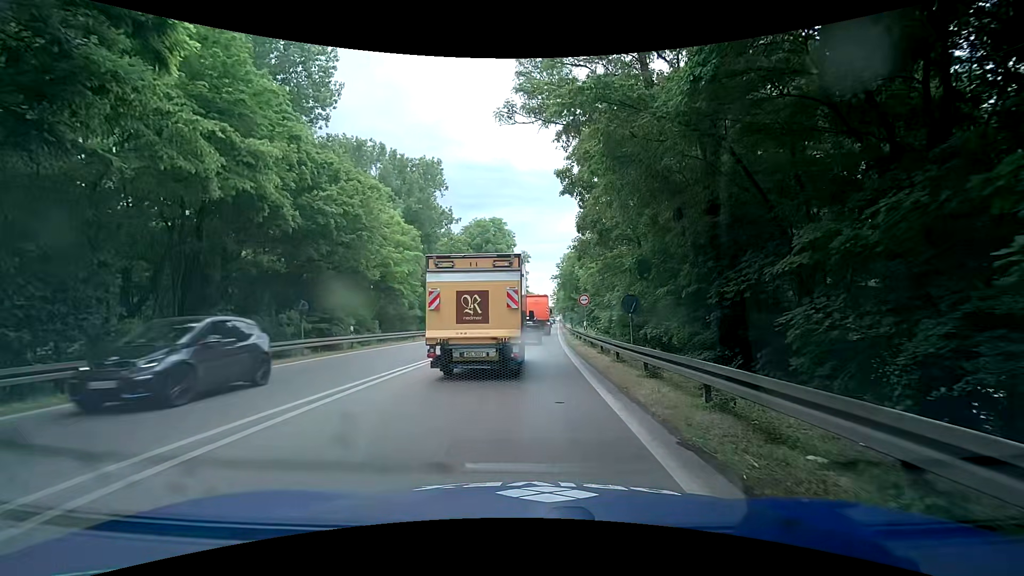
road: trunk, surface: asphalt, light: Day
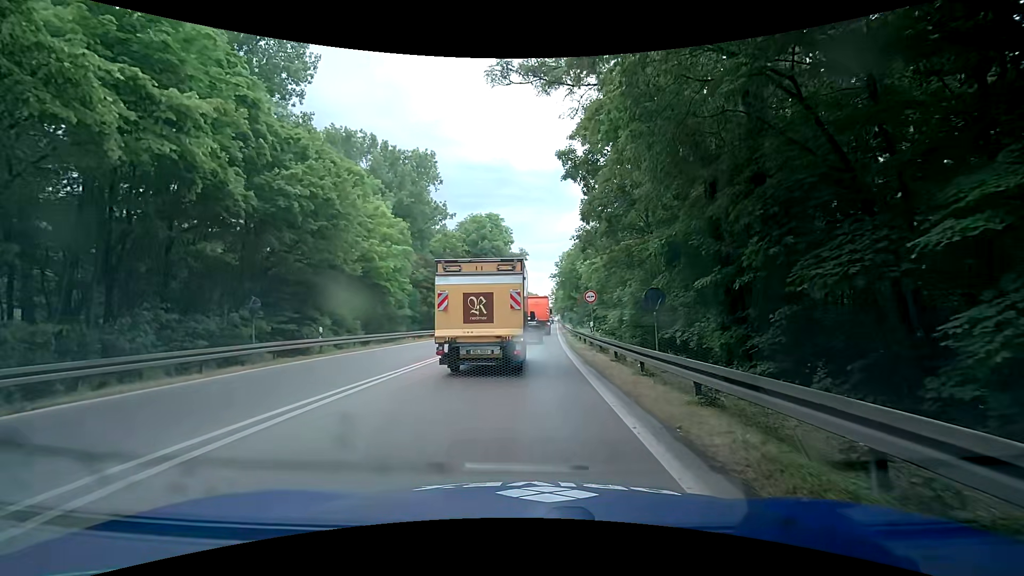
(0.0, +3.7) m; +1°
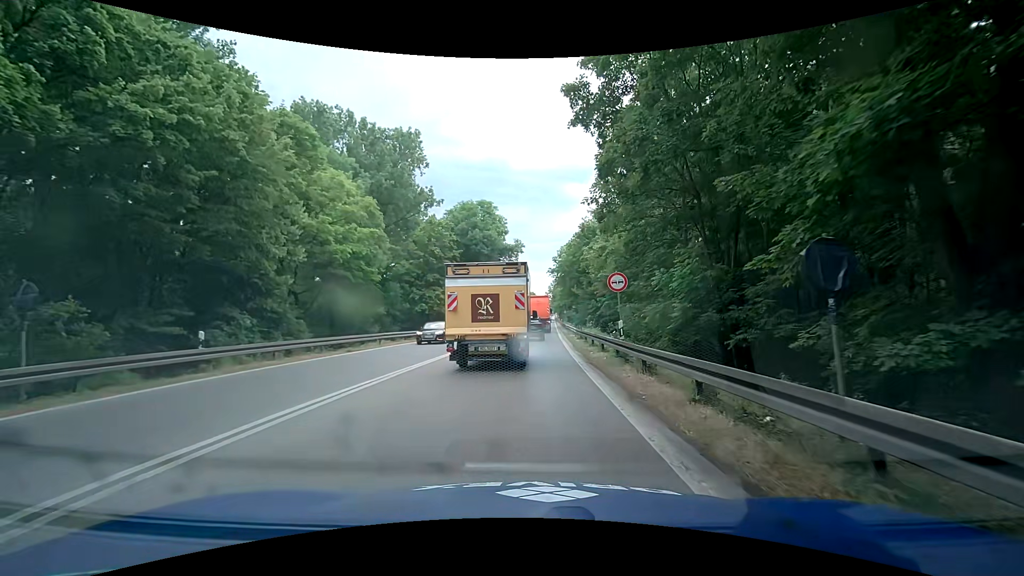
(-0.1, +8.2) m; 0°
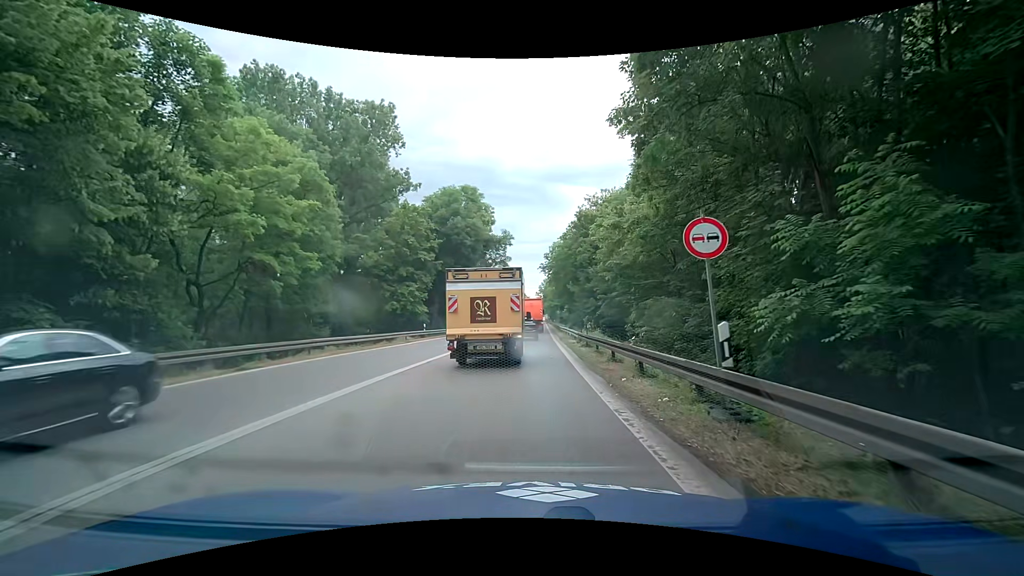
(+0.2, +8.5) m; +2°
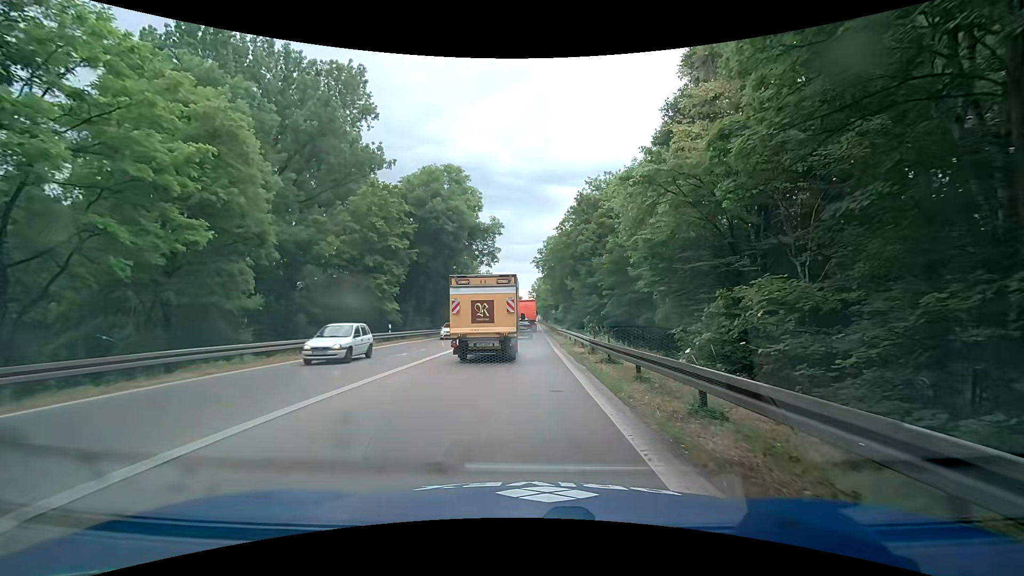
(0.0, +8.6) m; -1°
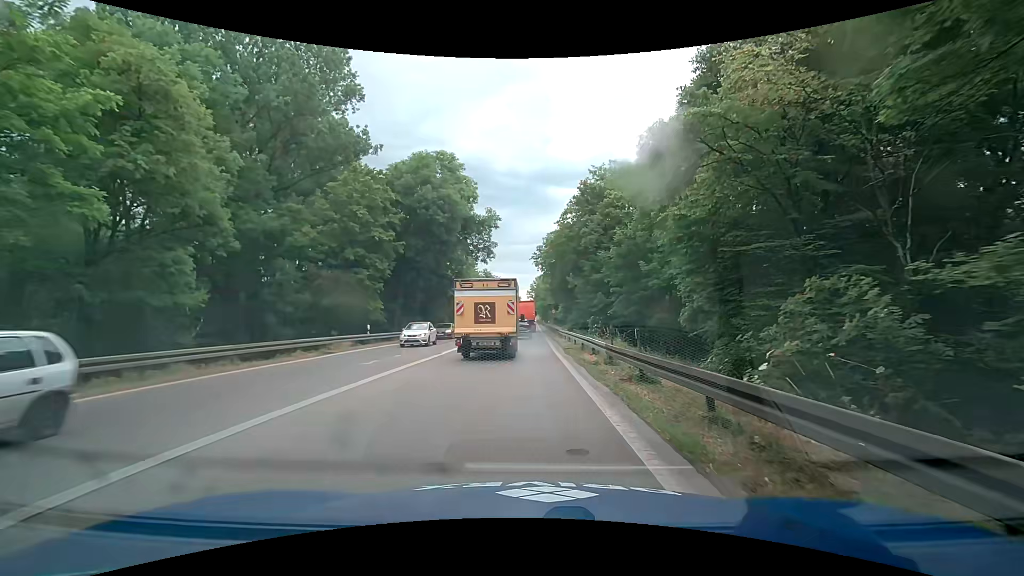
(+0.1, +4.5) m; +1°
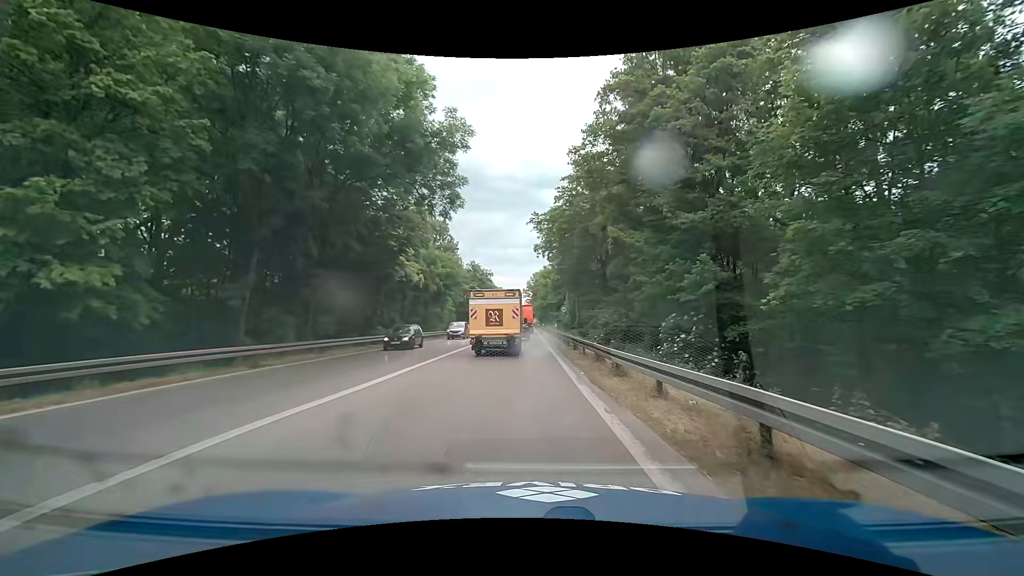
(0.0, +25.9) m; +1°
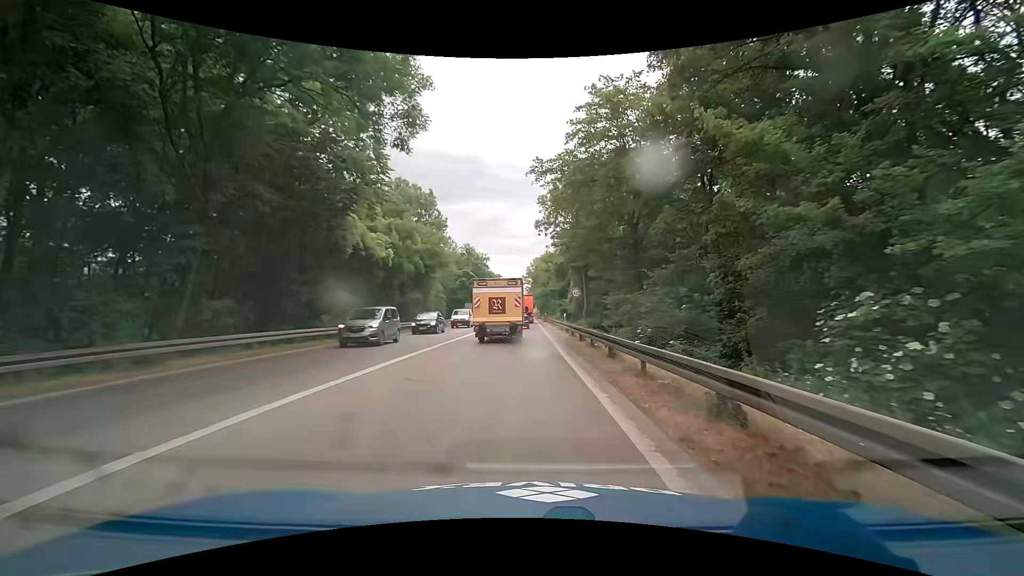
(0.0, +11.1) m; -1°
